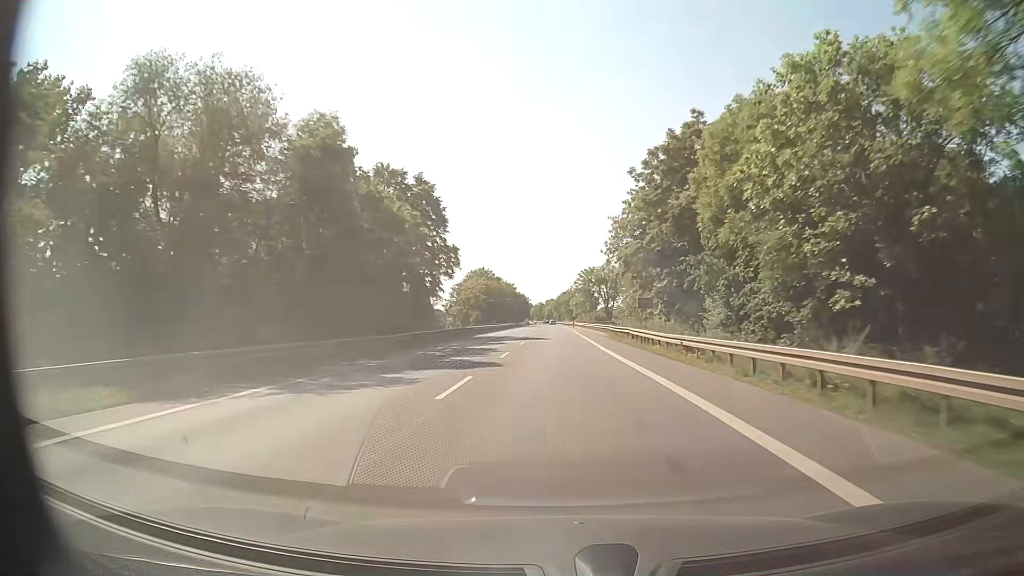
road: secondary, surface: asphalt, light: Day
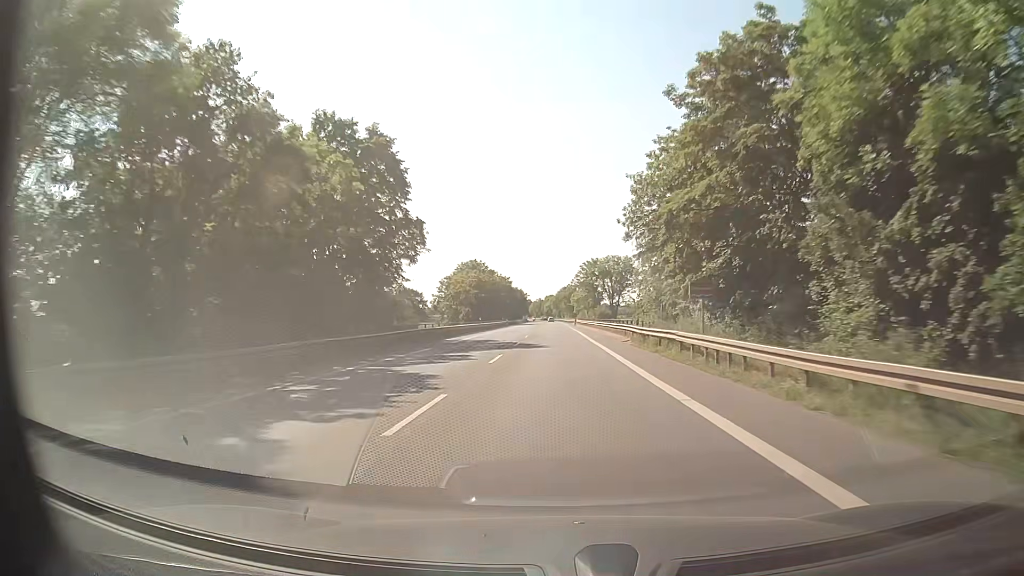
(0.0, +15.6) m; 0°
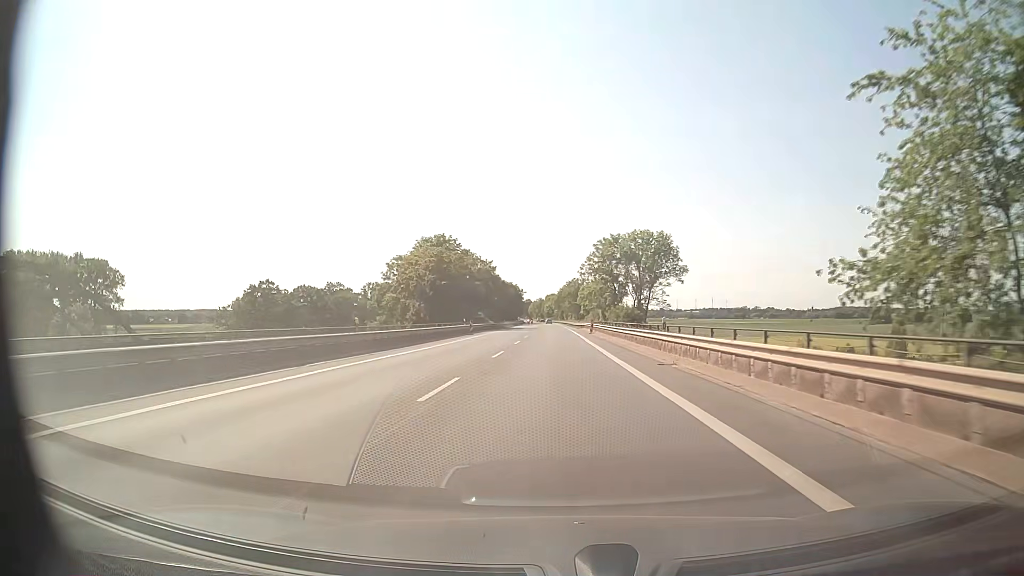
(0.0, +47.0) m; 0°
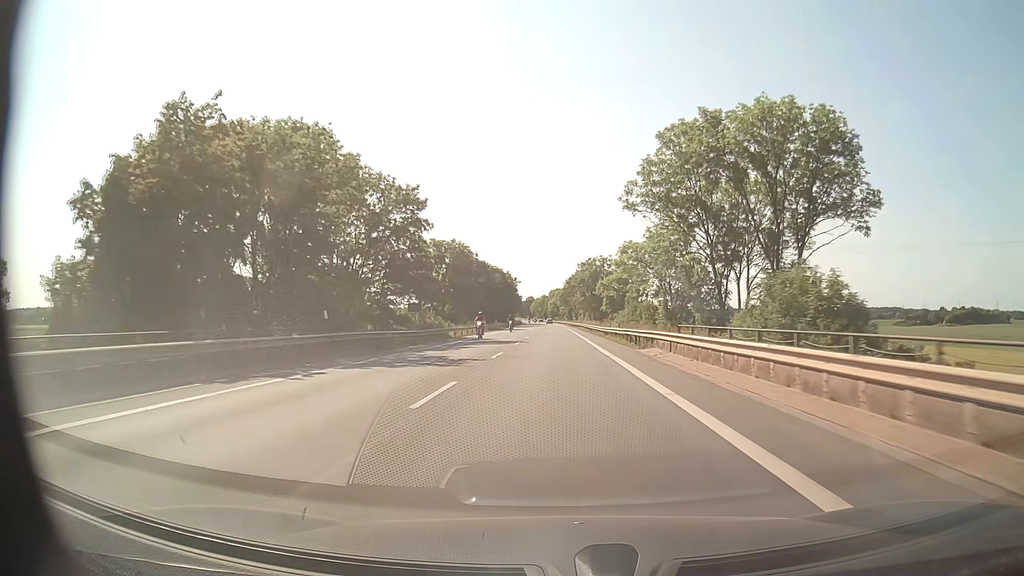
(-0.4, +63.0) m; -1°
